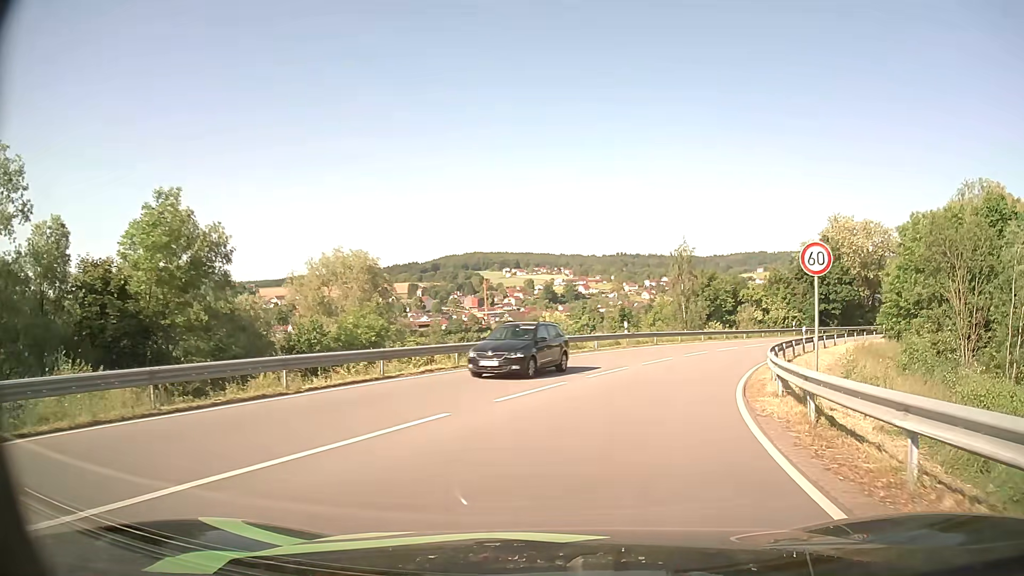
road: secondary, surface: asphalt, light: Day
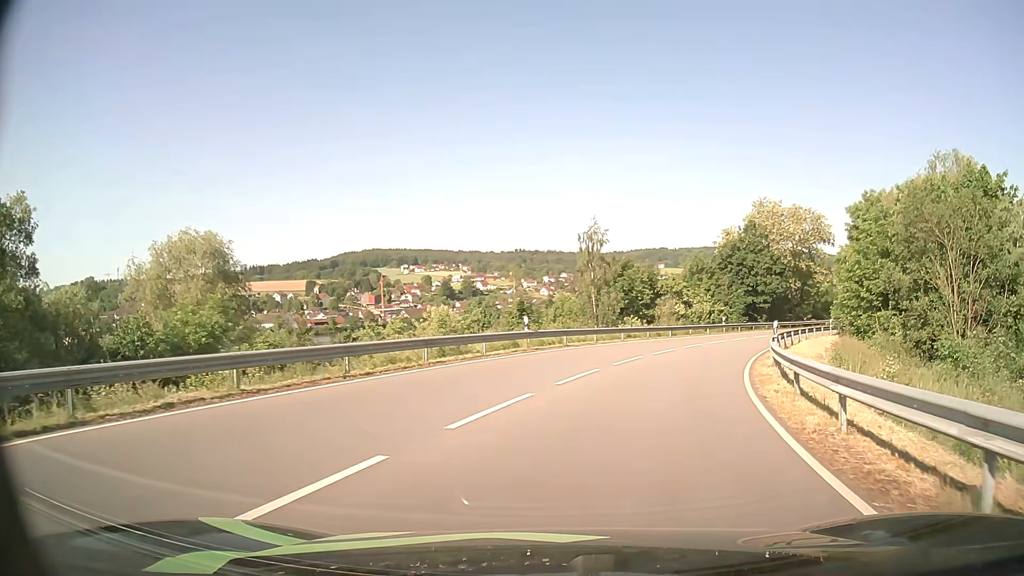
(+0.8, +9.7) m; +9°
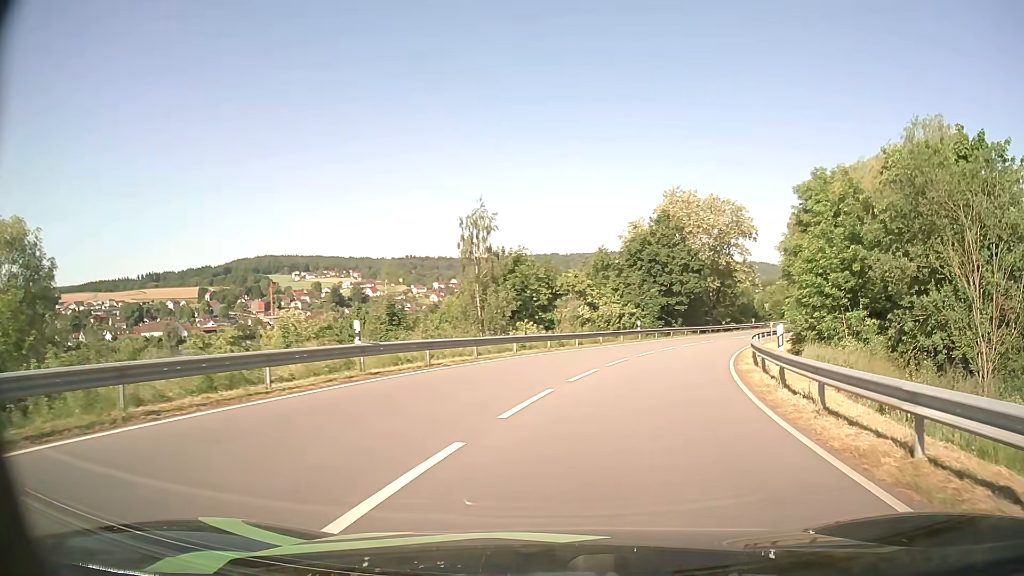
(+0.8, +10.6) m; +9°
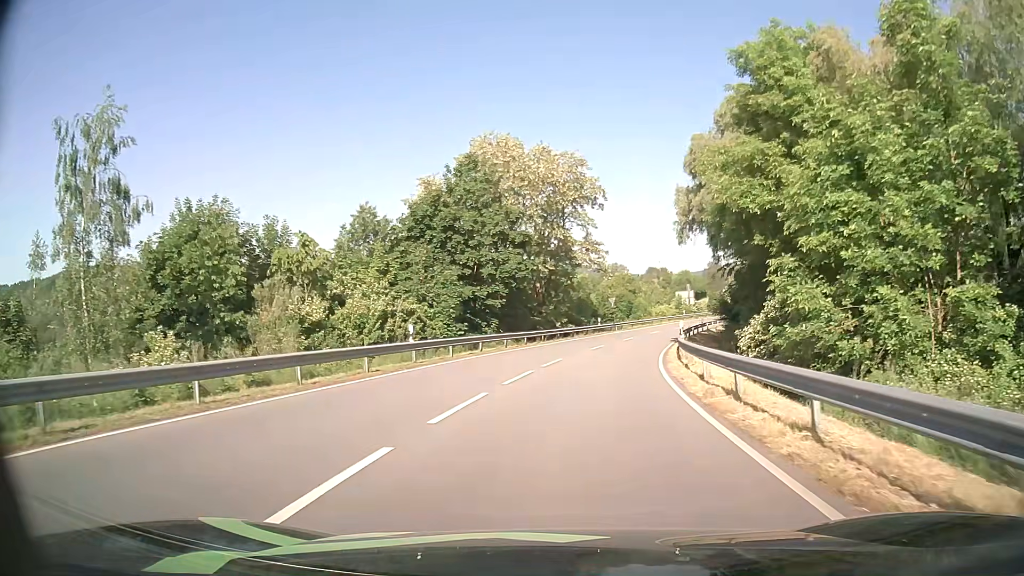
(+4.1, +23.4) m; +16°
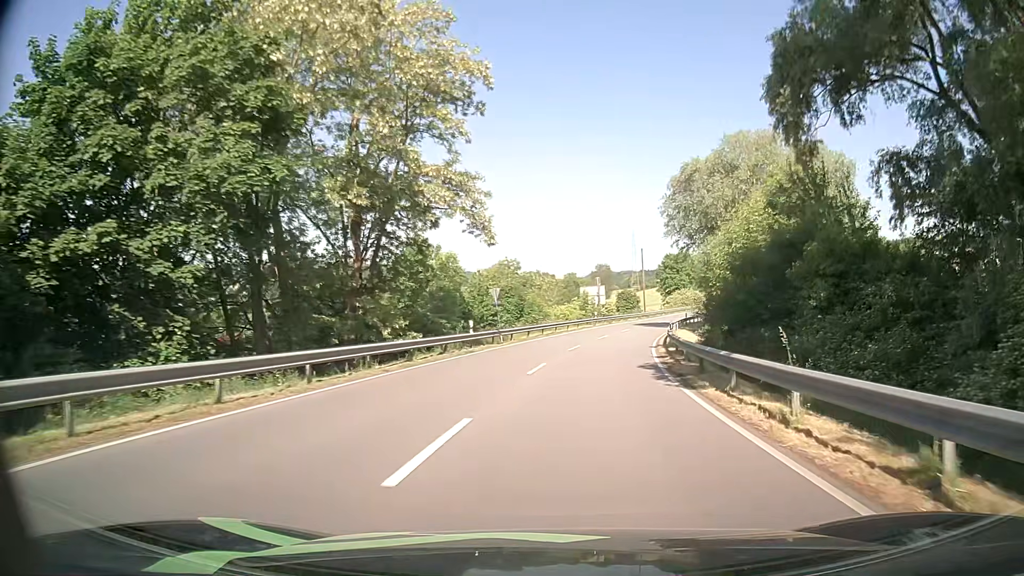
(+2.0, +27.2) m; +10°
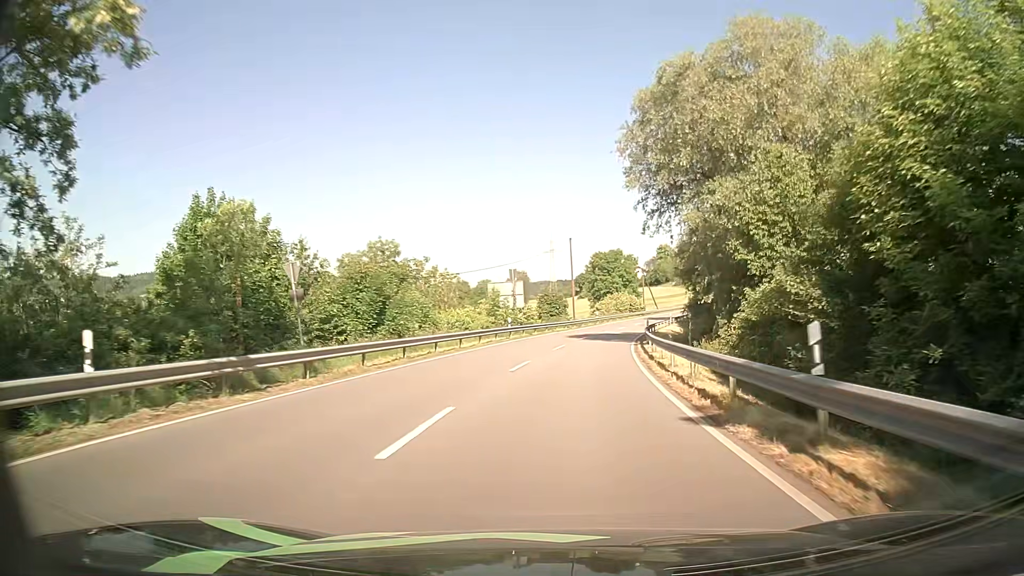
(+1.5, +22.5) m; +7°
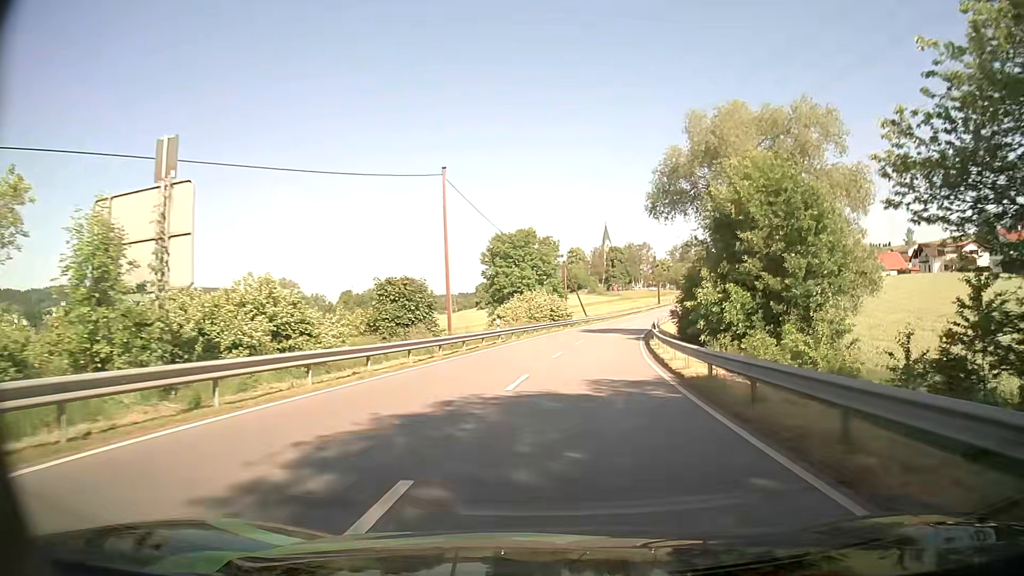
(+2.8, +40.5) m; +8°
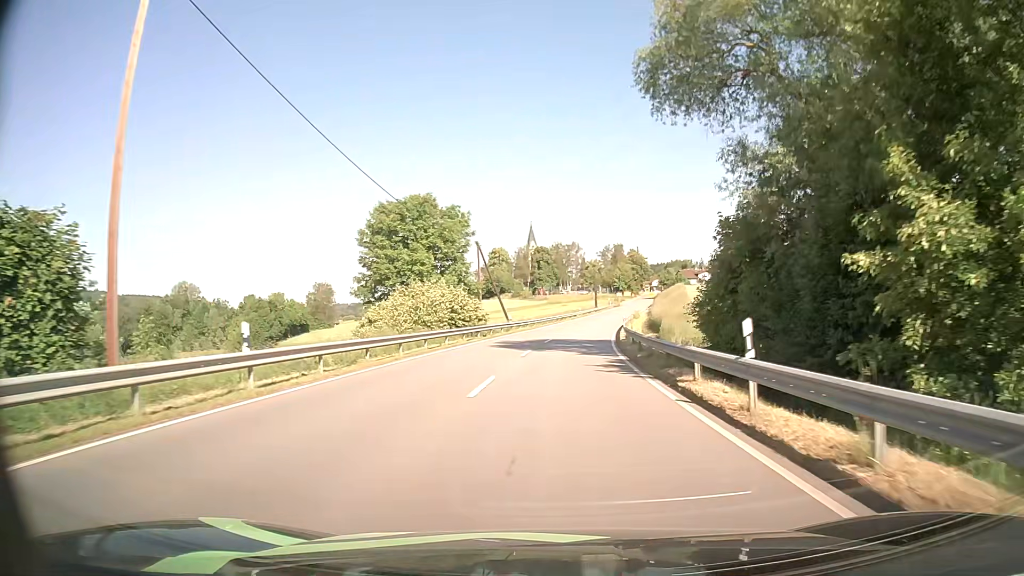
(+1.4, +25.5) m; +6°
(0, +10) (+1, +20) (+1, +30) (+2, +40) (+3, +50) (+4, +60) (+6, +70) (+7, +80) (+9, +89) (+11, +99) m
